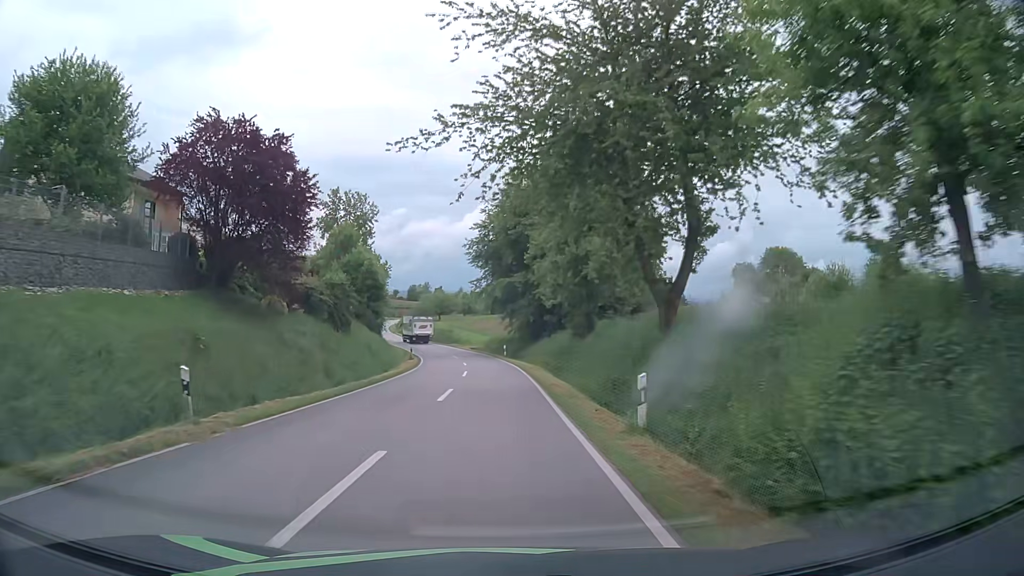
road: tertiary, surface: asphalt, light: Day
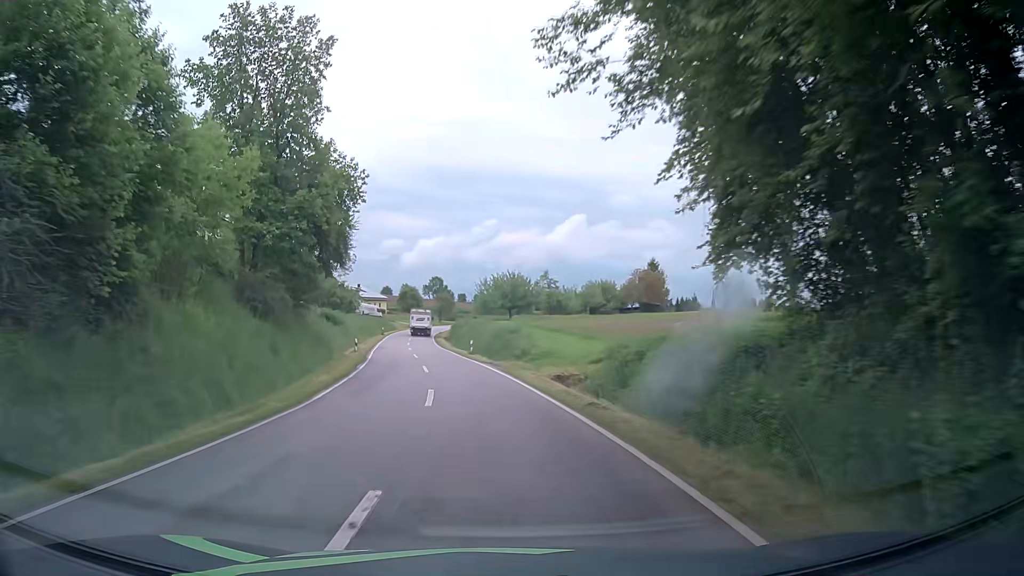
(-2.3, +50.5) m; -8°
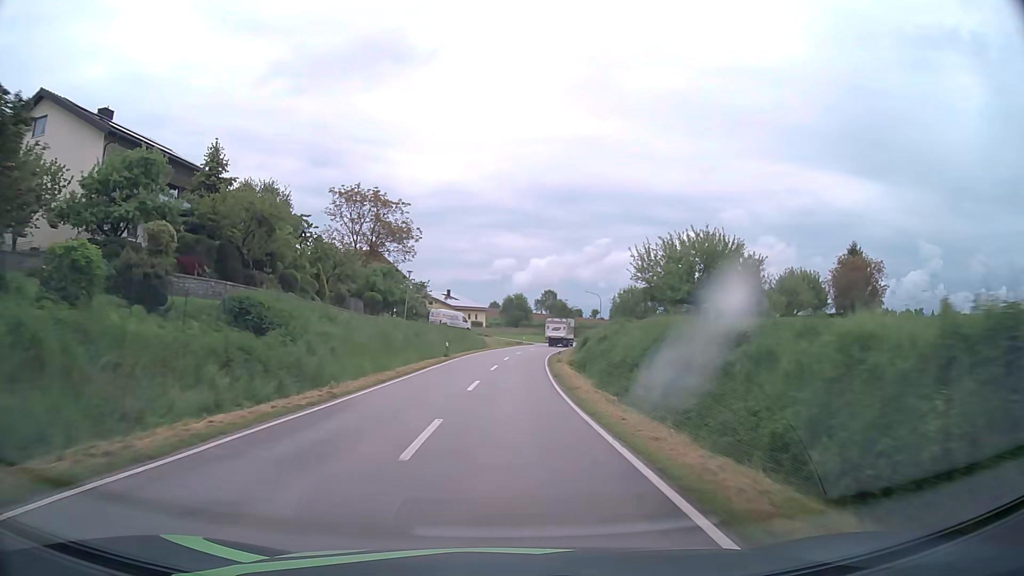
(-4.0, +41.6) m; -9°
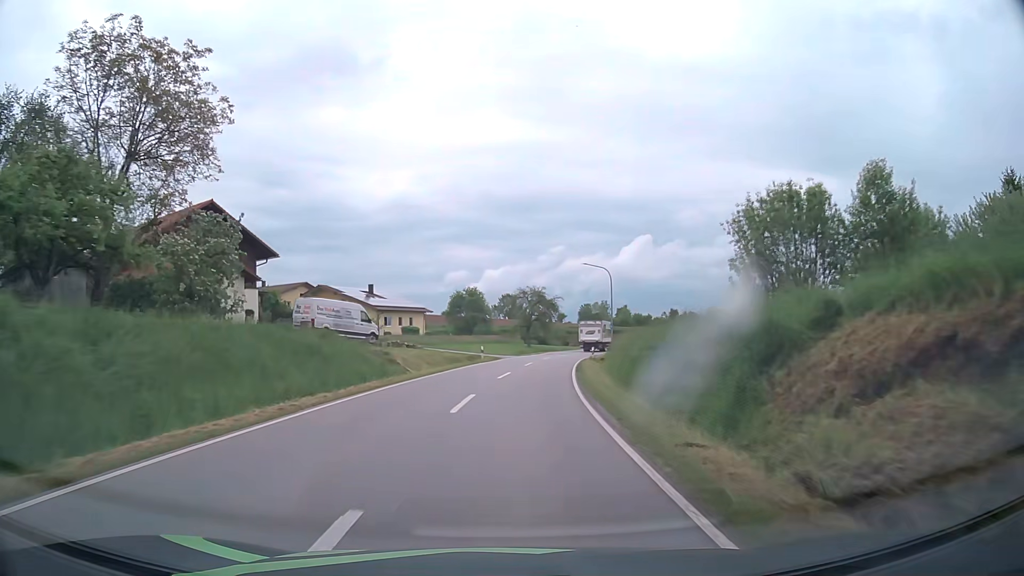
(+0.9, +42.2) m; +3°
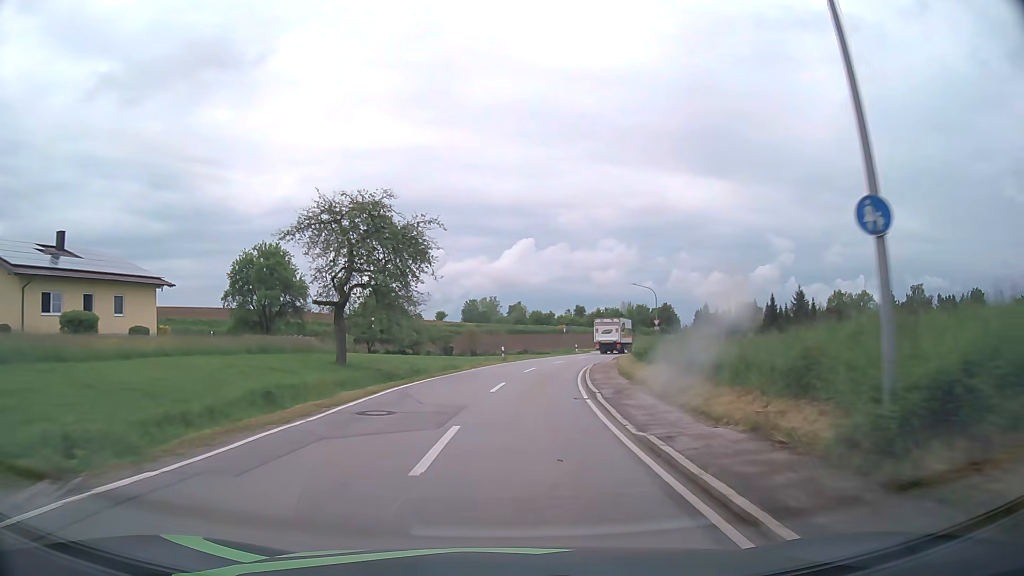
(+4.3, +52.6) m; +10°
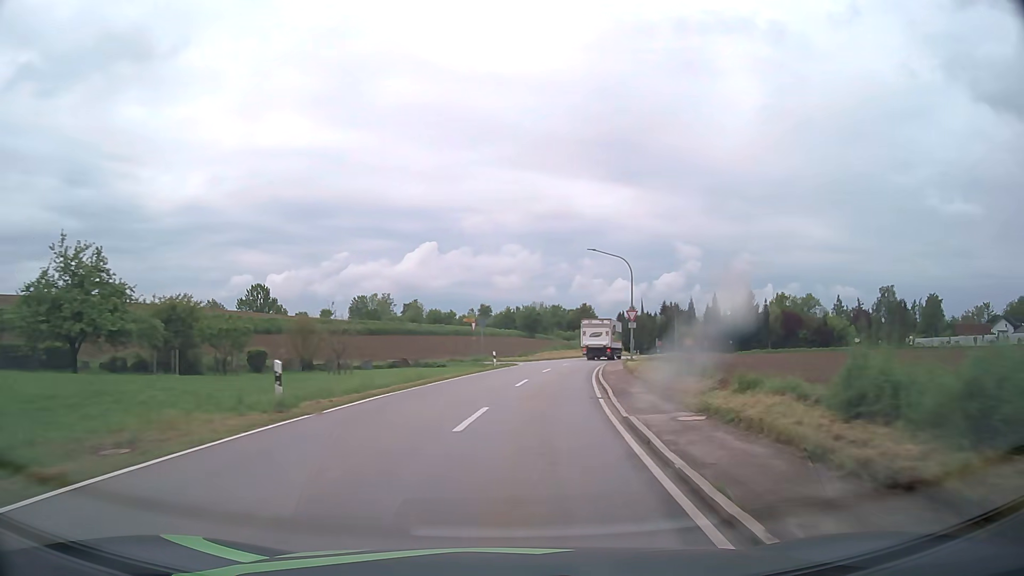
(+1.9, +31.9) m; +8°
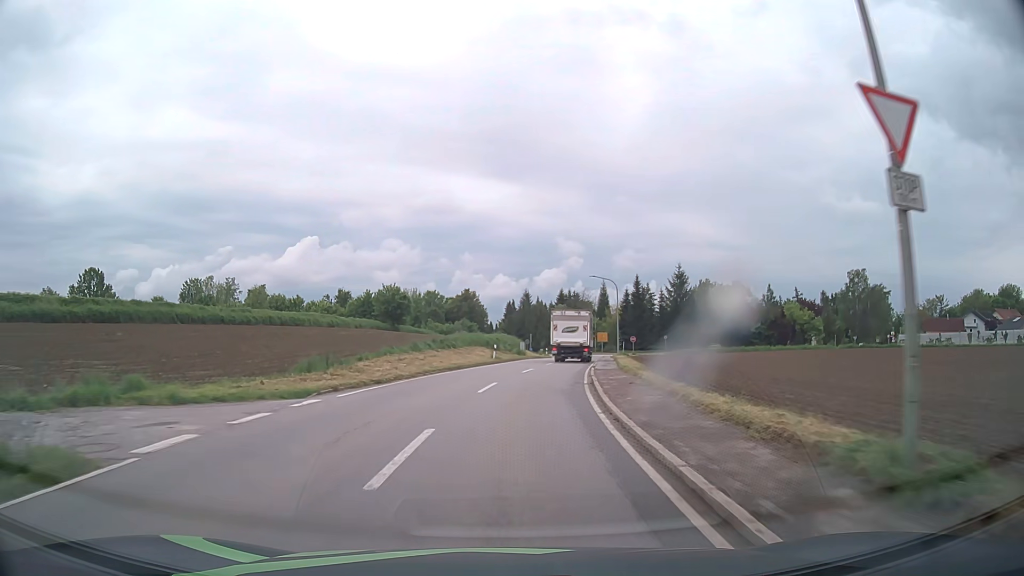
(+3.9, +39.3) m; +10°
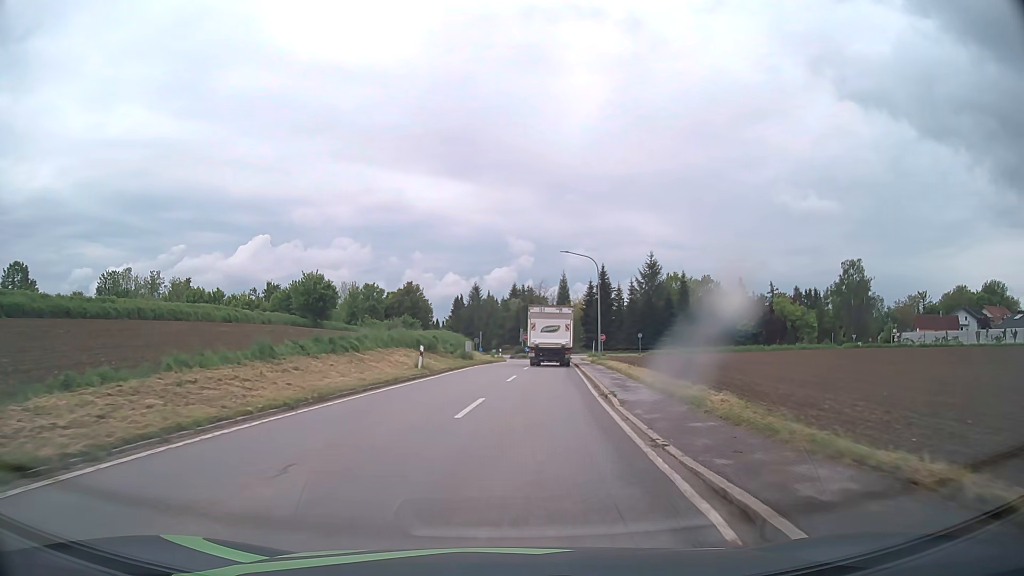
(+0.6, +17.4) m; +4°
(0, +10) (+1, +20) (+2, +30) (+2, +40) (+3, +50) (+4, +60) (+4, +70) (+5, +80) (+6, +90) (+6, +100) m
